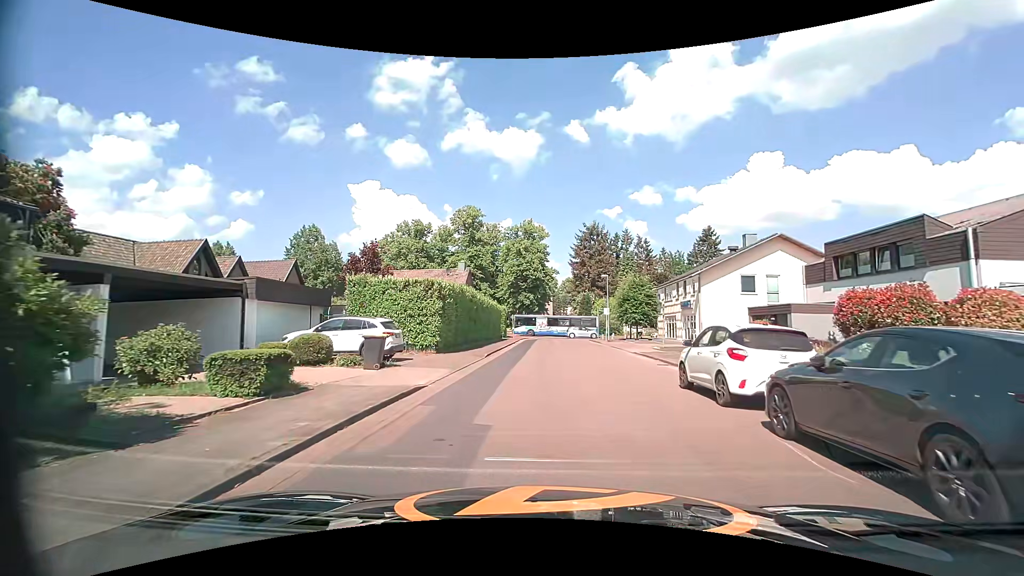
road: tertiary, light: Day
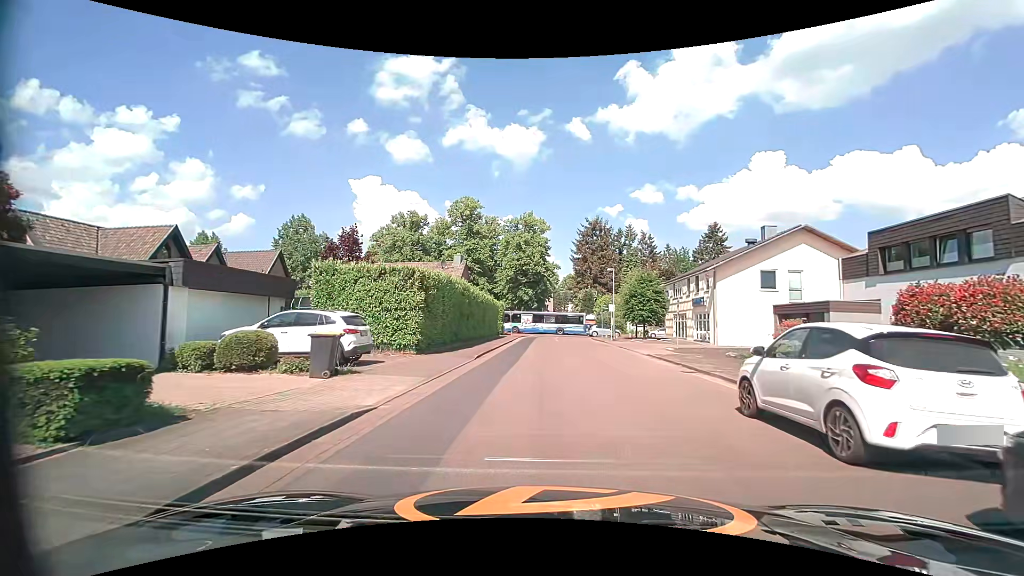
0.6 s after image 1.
(0.0, +3.5) m; 0°
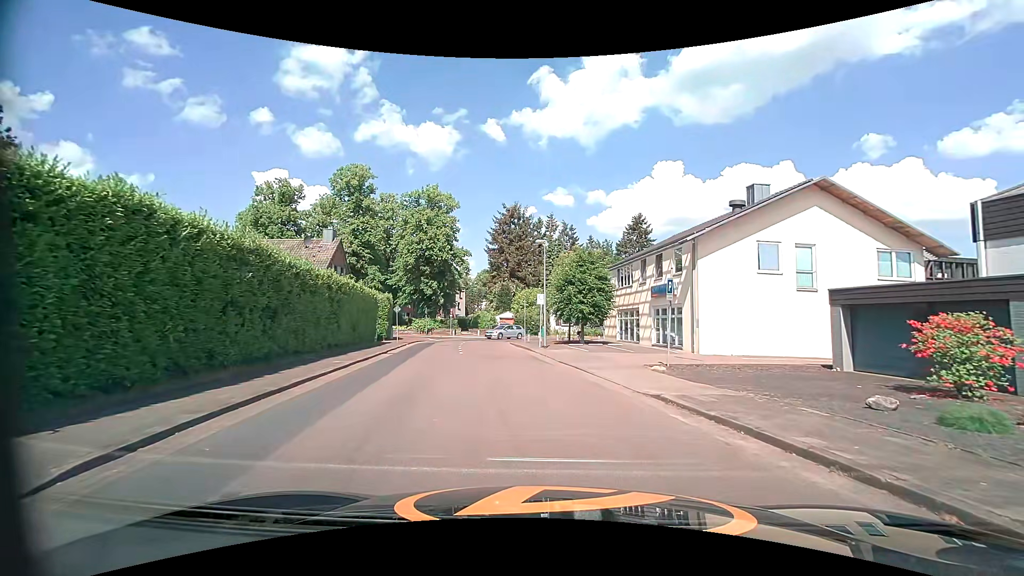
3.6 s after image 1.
(+0.6, +14.5) m; +9°
